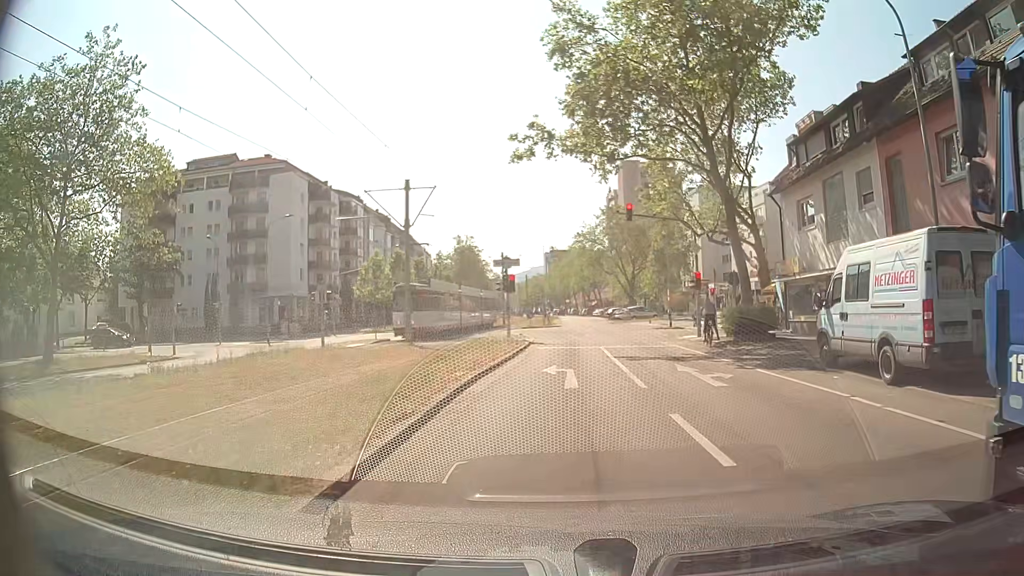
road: tertiary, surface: asphalt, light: Day
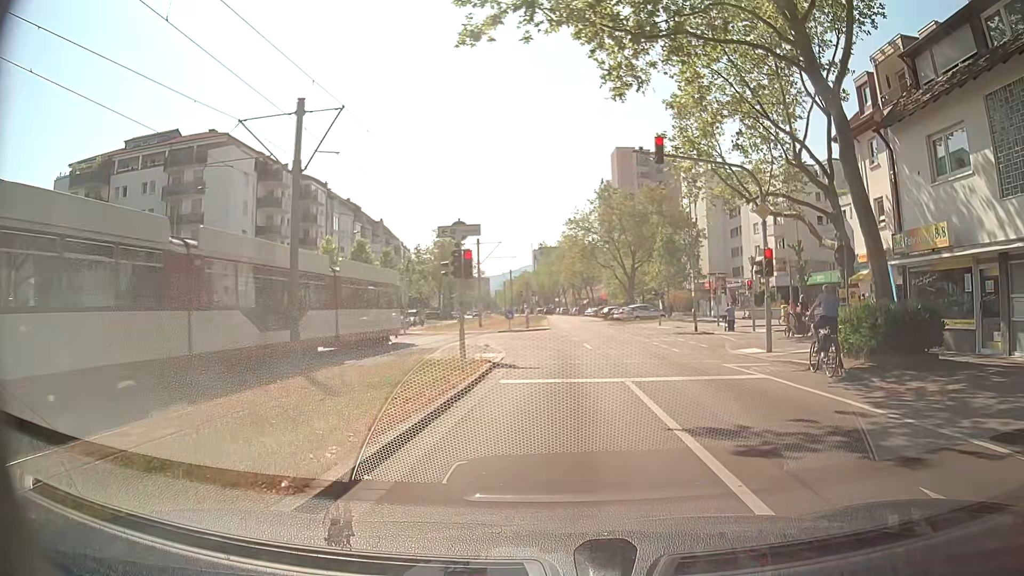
(+0.1, +12.0) m; +2°
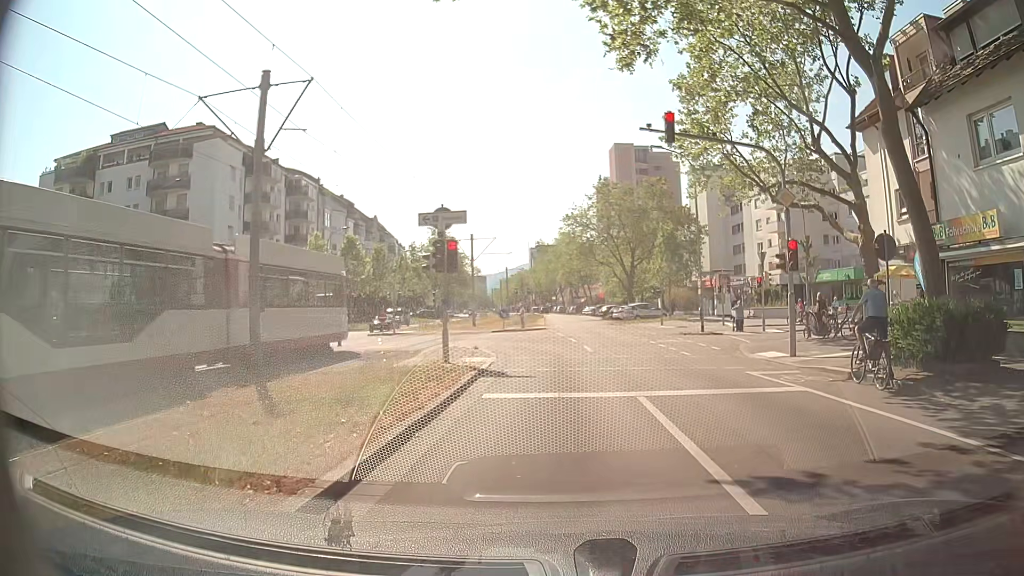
(0.0, +2.3) m; +1°
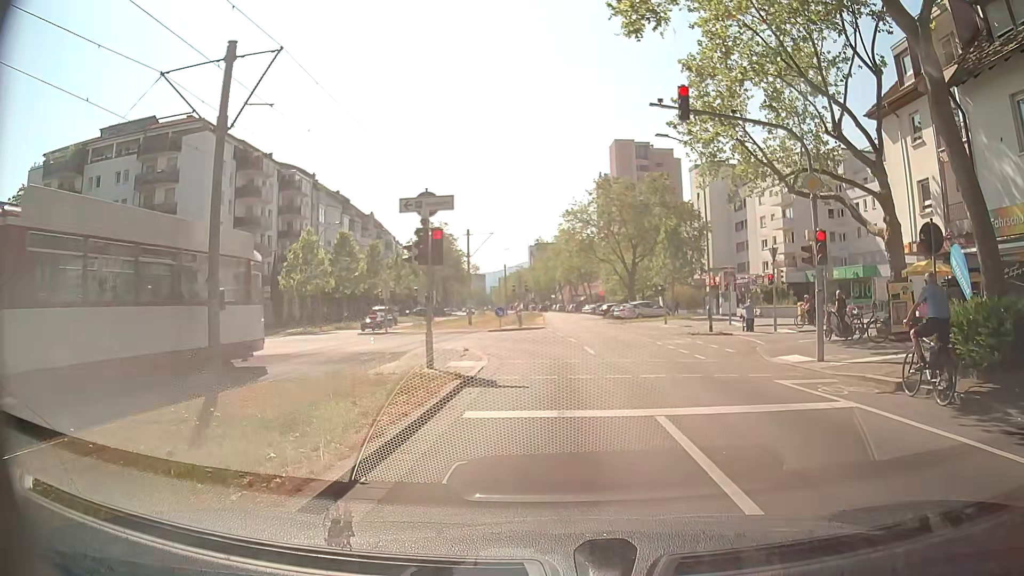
(0.0, +1.9) m; 0°
